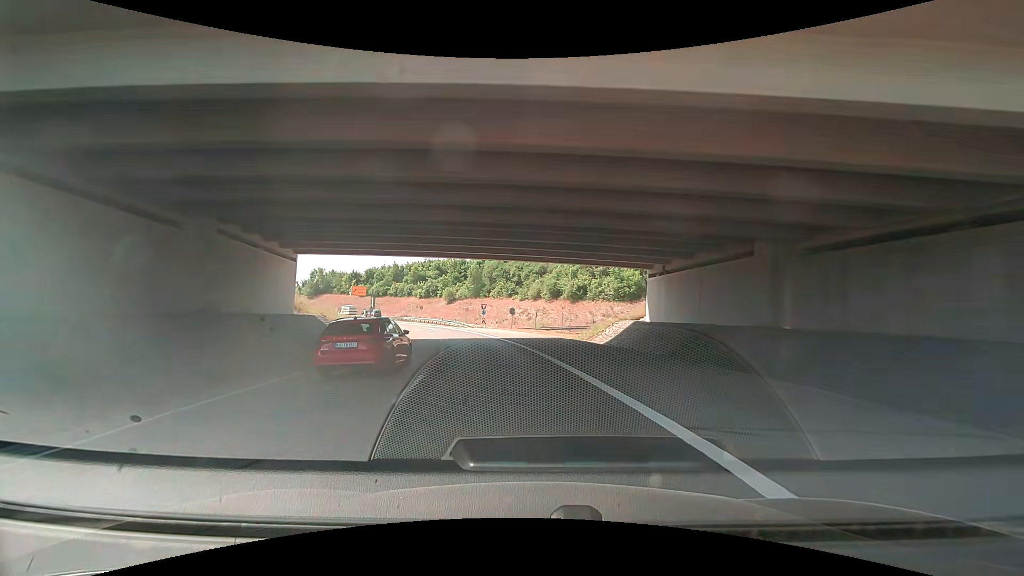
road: trunk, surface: asphalt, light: Day
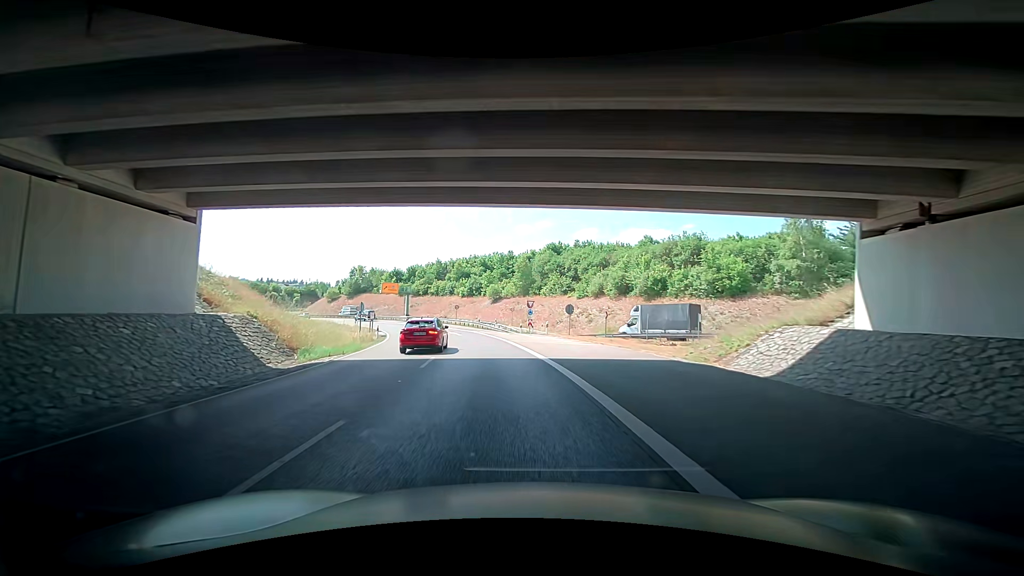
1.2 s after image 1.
(-1.0, +17.1) m; -8°
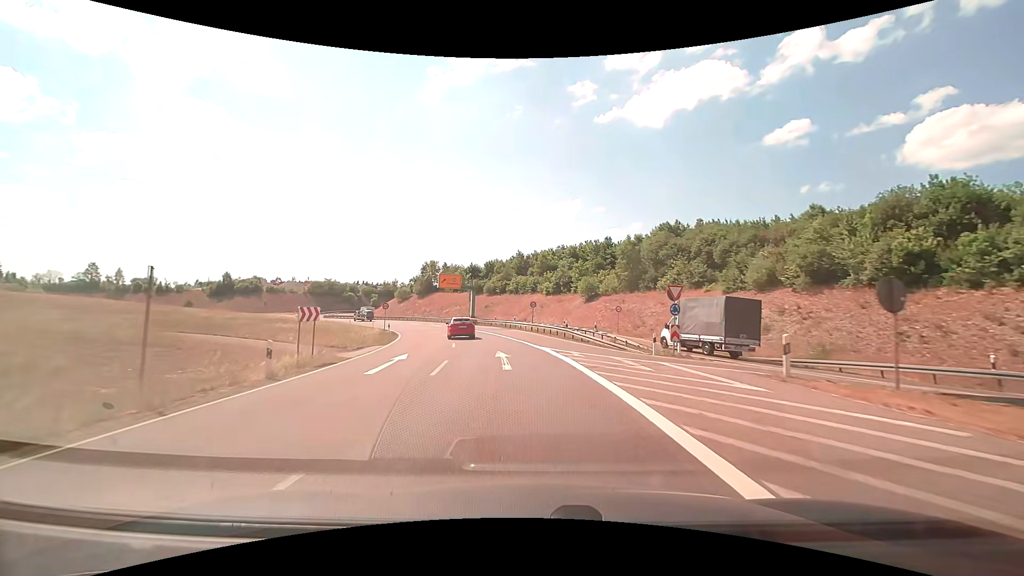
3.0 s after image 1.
(-1.8, +25.7) m; -8°
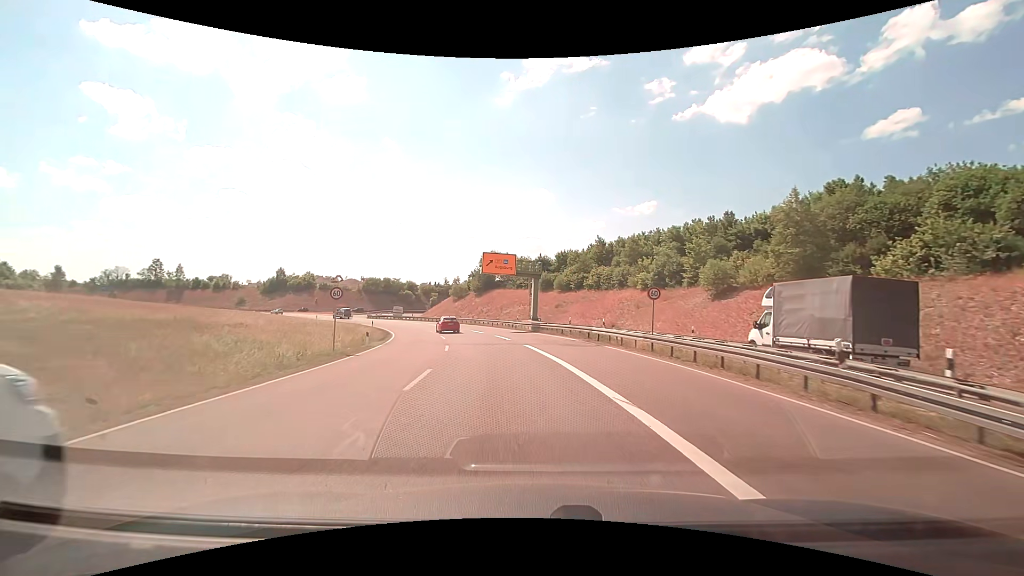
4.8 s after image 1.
(-2.3, +25.9) m; -9°
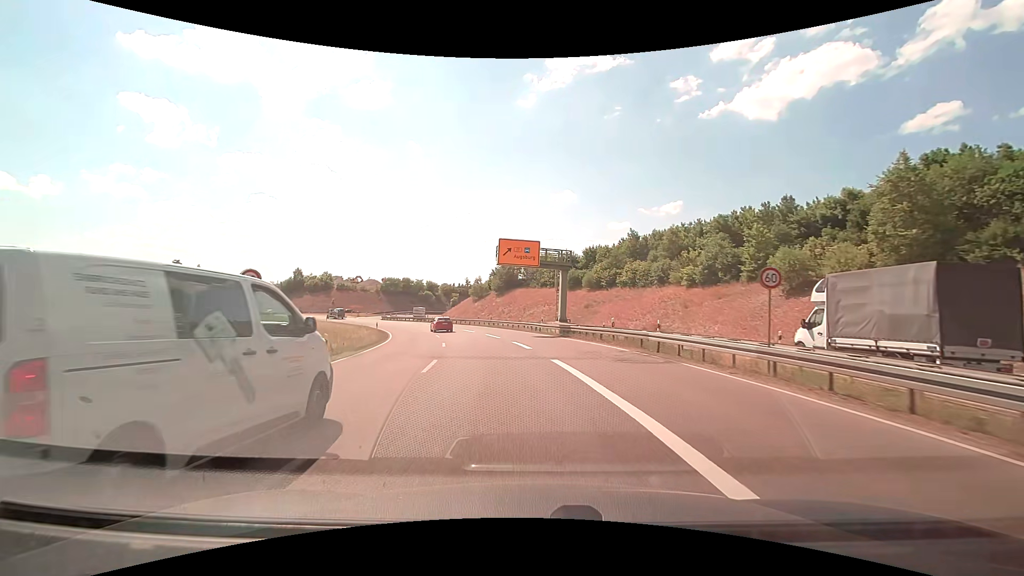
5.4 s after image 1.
(-0.2, +8.7) m; -3°
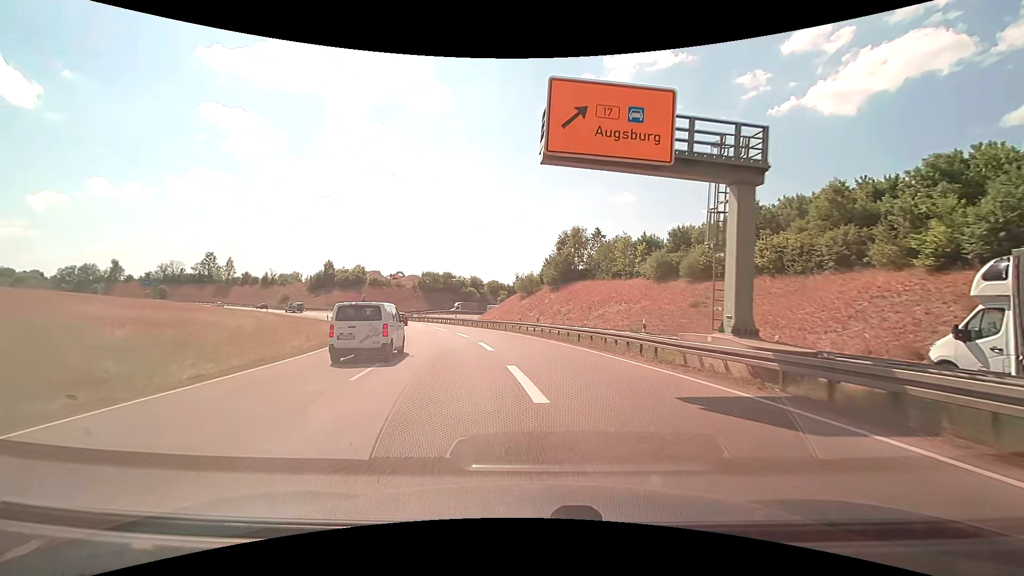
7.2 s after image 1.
(-1.5, +25.9) m; -6°
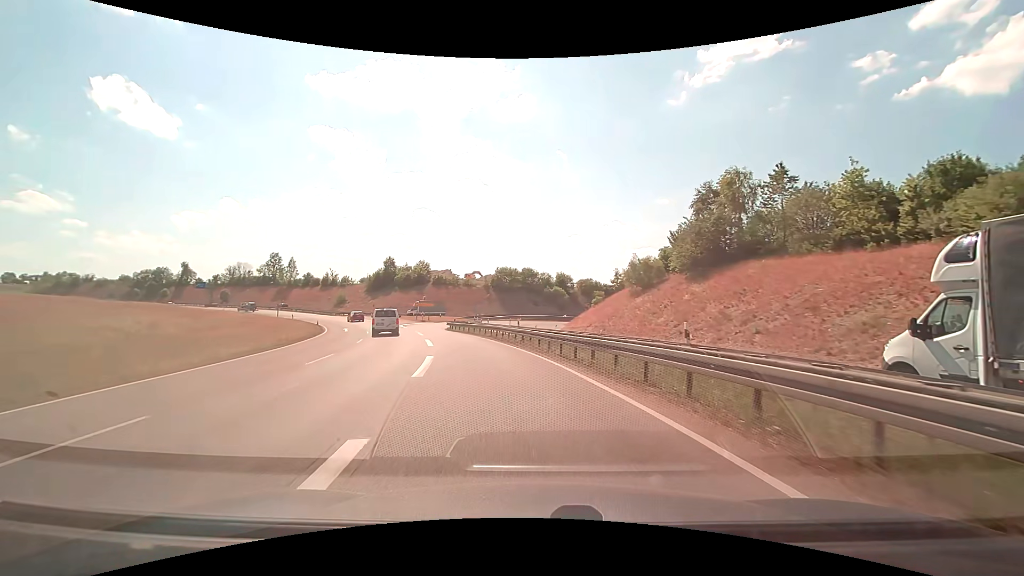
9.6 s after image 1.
(-2.4, +31.9) m; -10°
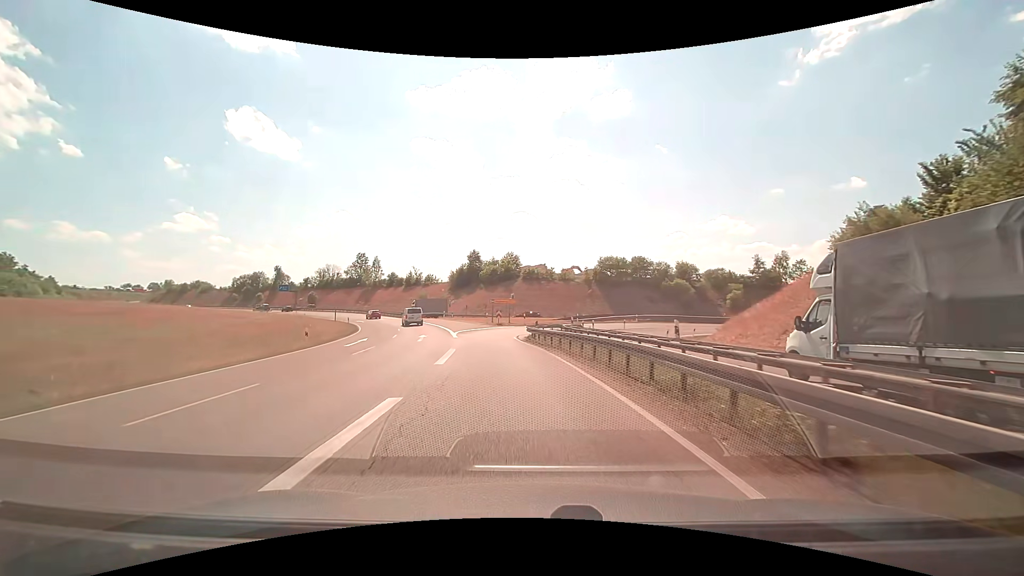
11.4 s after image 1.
(-2.0, +21.0) m; -11°
(0, +10) (-2, +20) (-3, +30) (-2, +40) (+1, +49) (+7, +57) (+15, +64) (+23, +69) (+33, +72) (+43, +74) m
